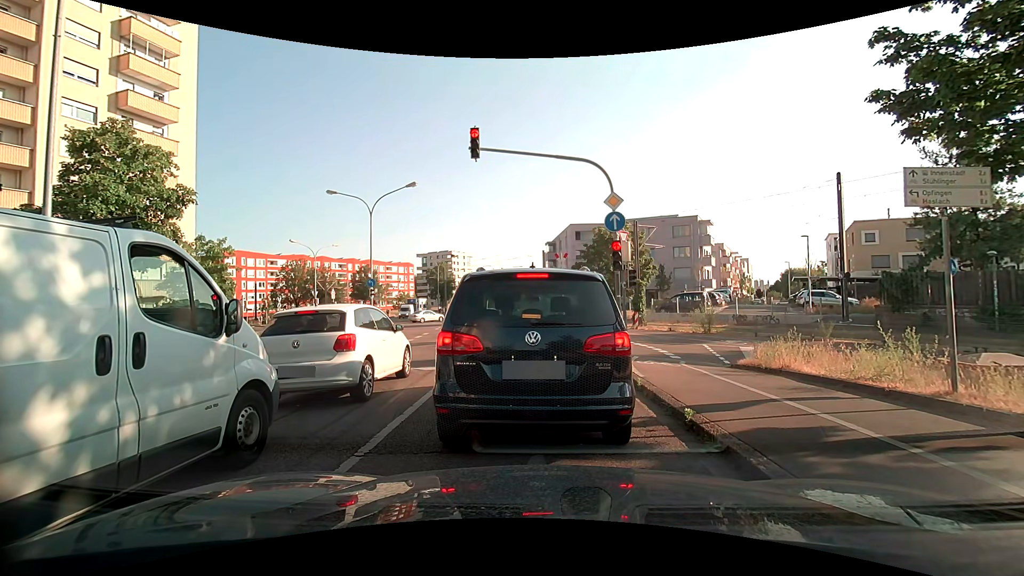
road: secondary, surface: asphalt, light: Day
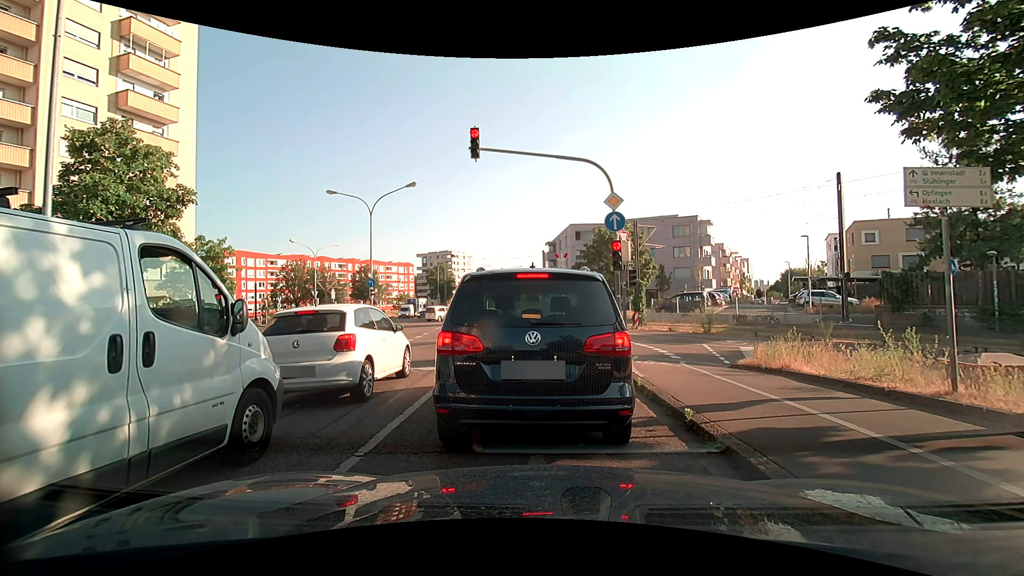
(0.0, 0.0) m; 0°
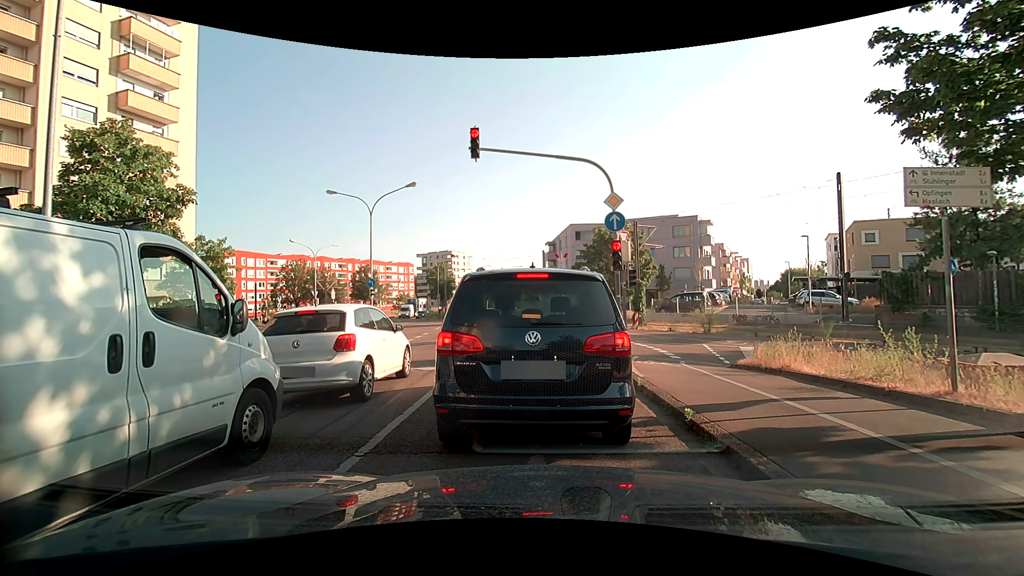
(0.0, 0.0) m; 0°
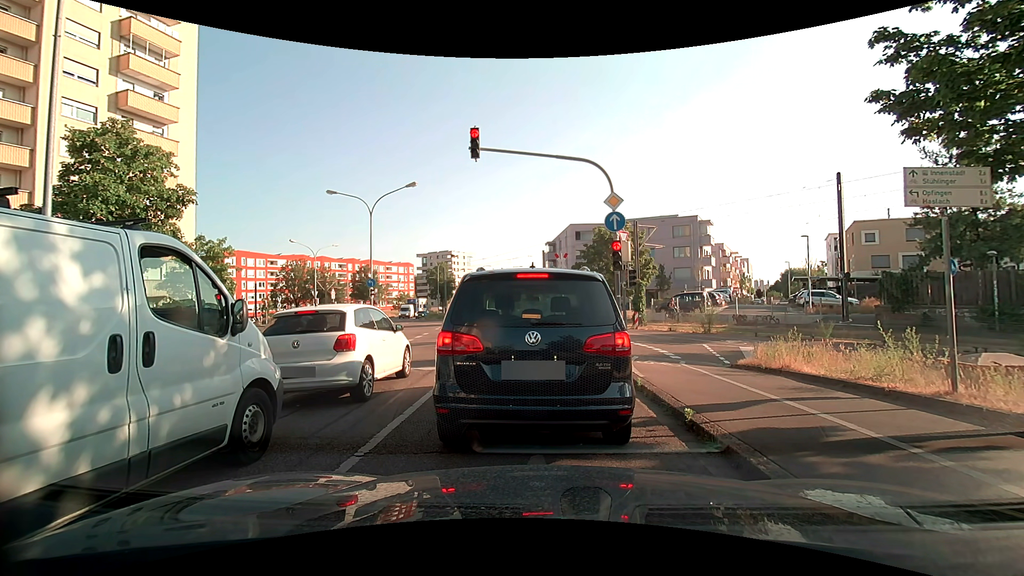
(0.0, 0.0) m; 0°
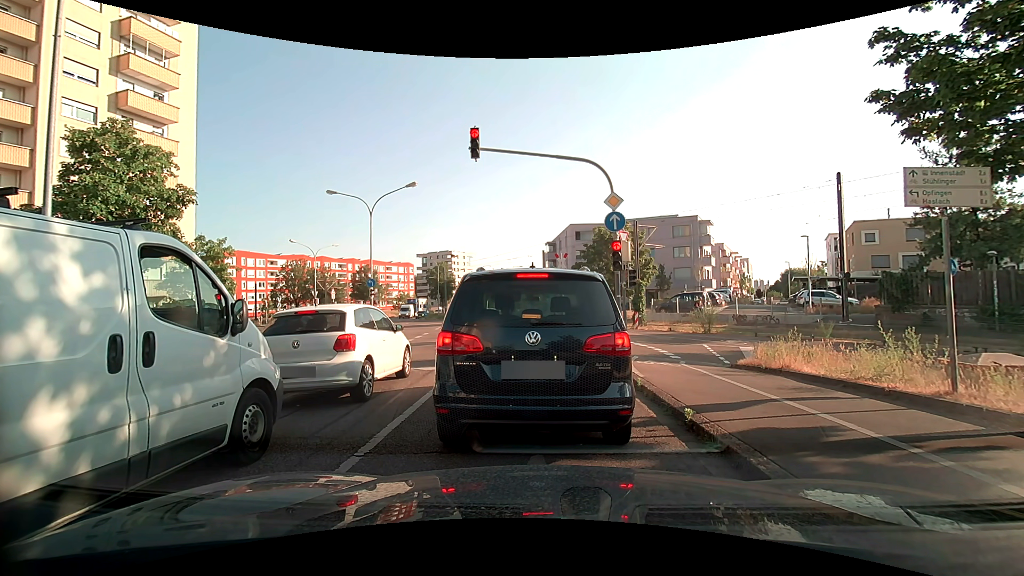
(0.0, 0.0) m; 0°
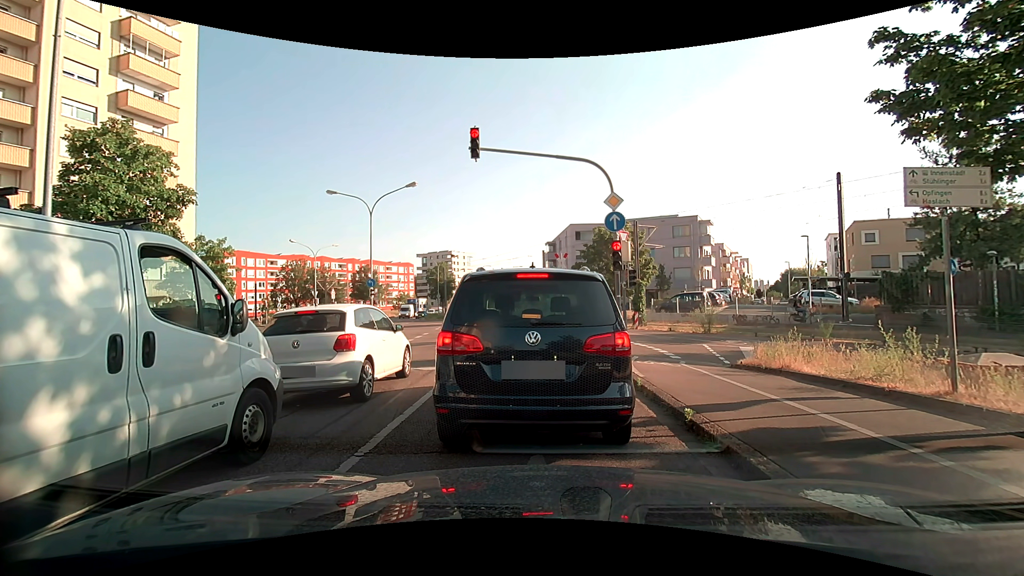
(0.0, 0.0) m; 0°
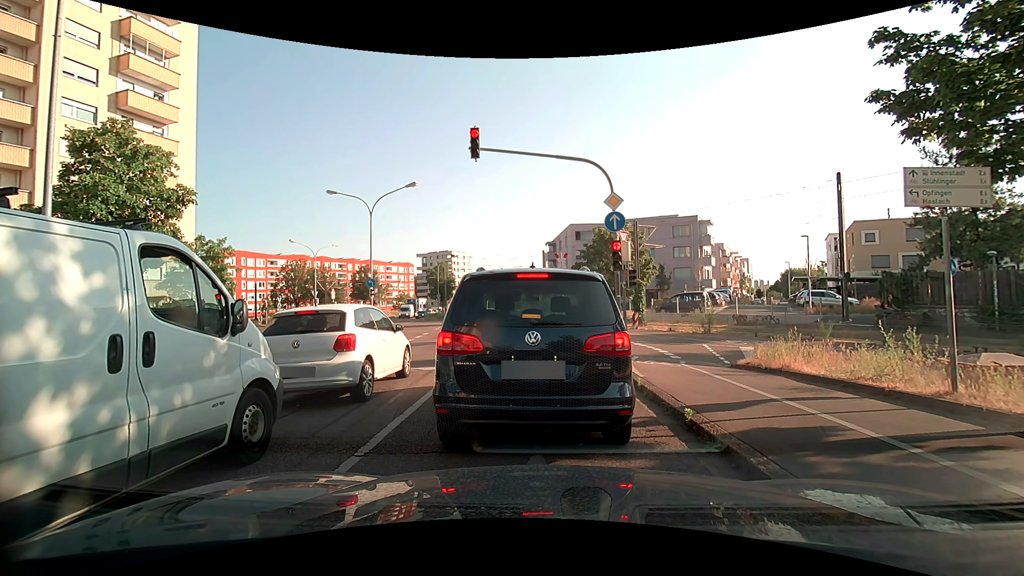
(0.0, 0.0) m; 0°
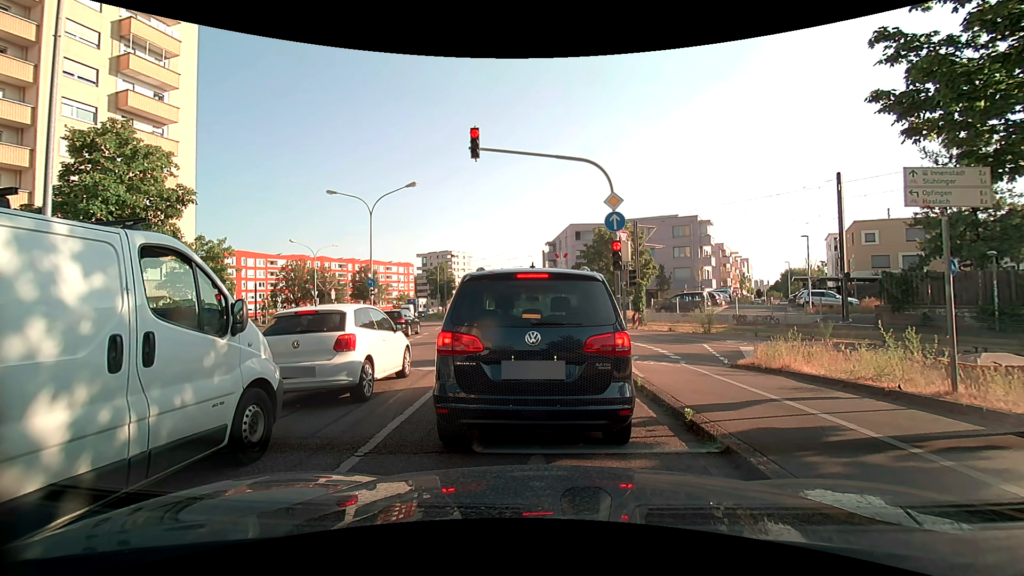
(0.0, 0.0) m; 0°
(-1, +10) (-1, +20) (-3, +30) (-4, +40) (-6, +50) (-8, +59) (-10, +69) (-12, +79) (-13, +89) (-15, +99) m
